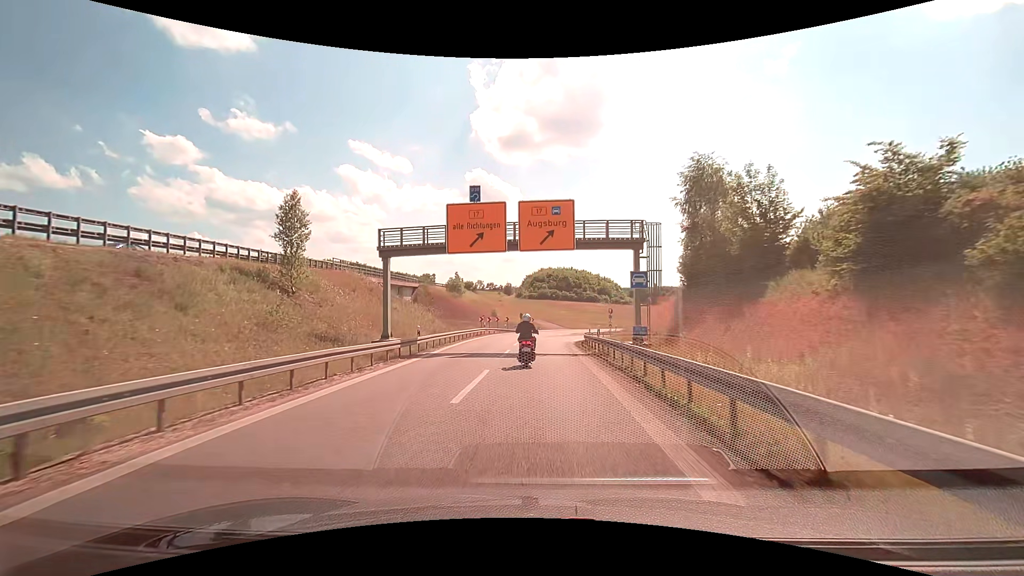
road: motorway_link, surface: asphalt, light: Day
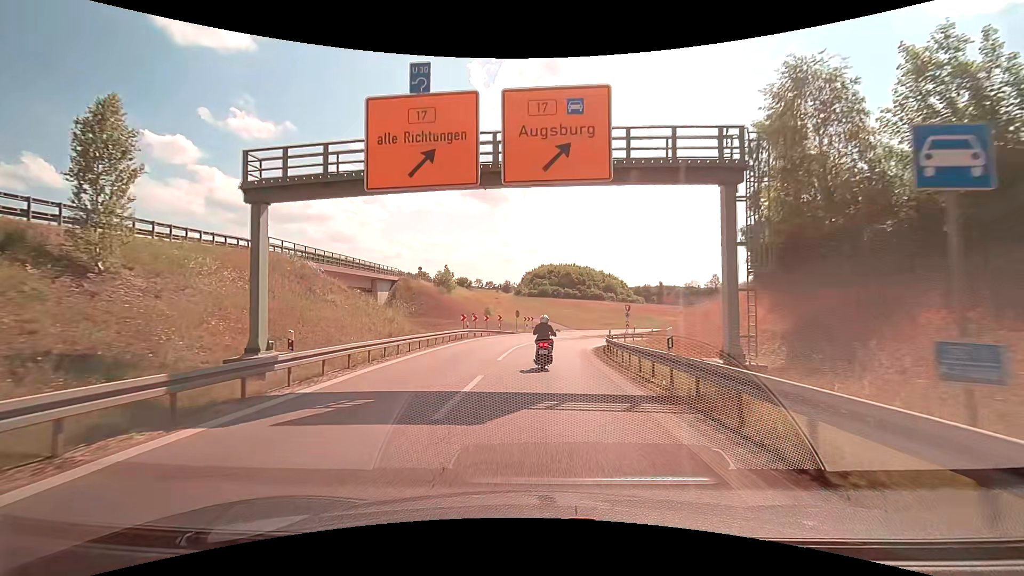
(0.0, +13.1) m; 0°
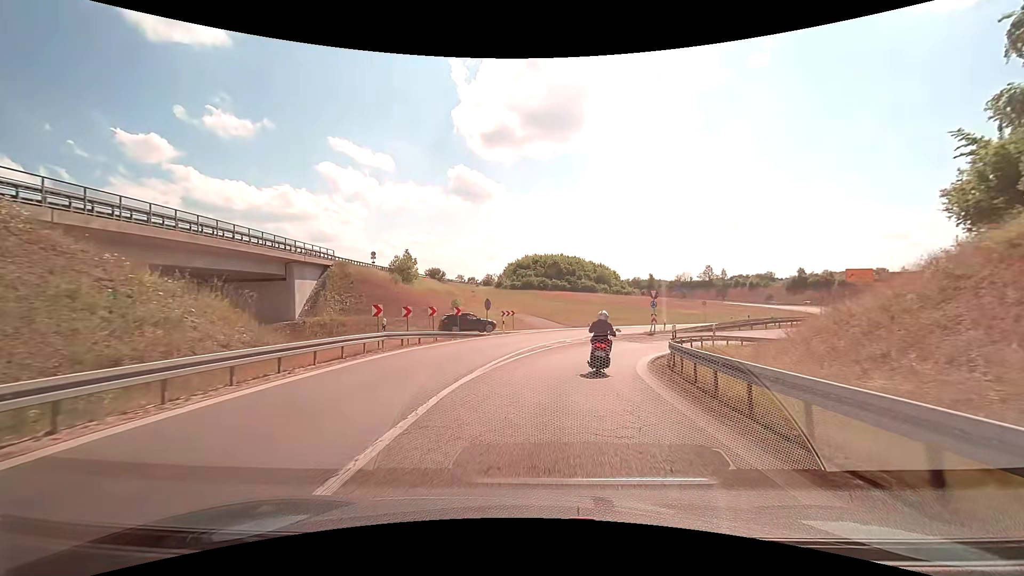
(0.0, +18.9) m; +1°
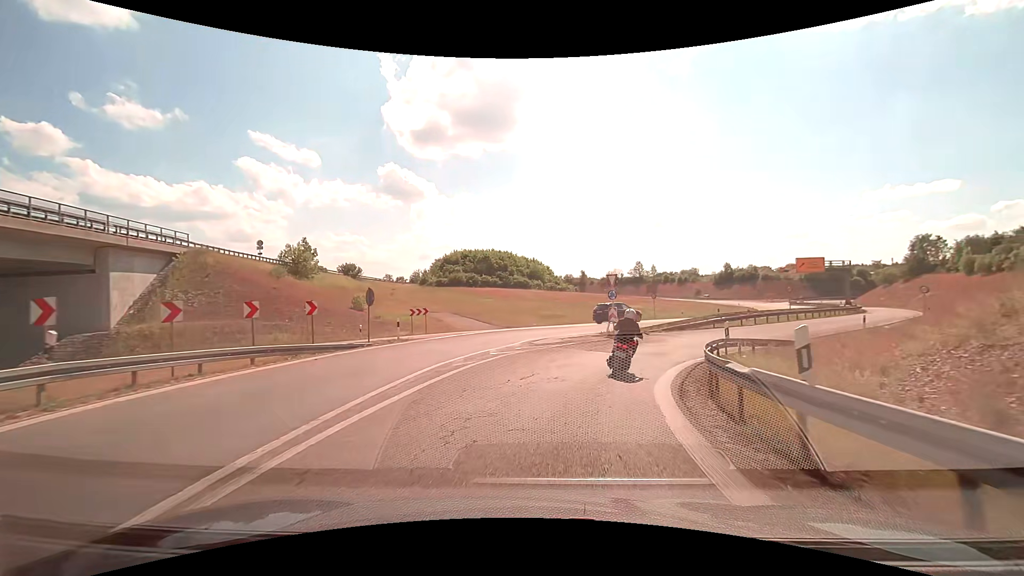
(+0.7, +11.2) m; +8°
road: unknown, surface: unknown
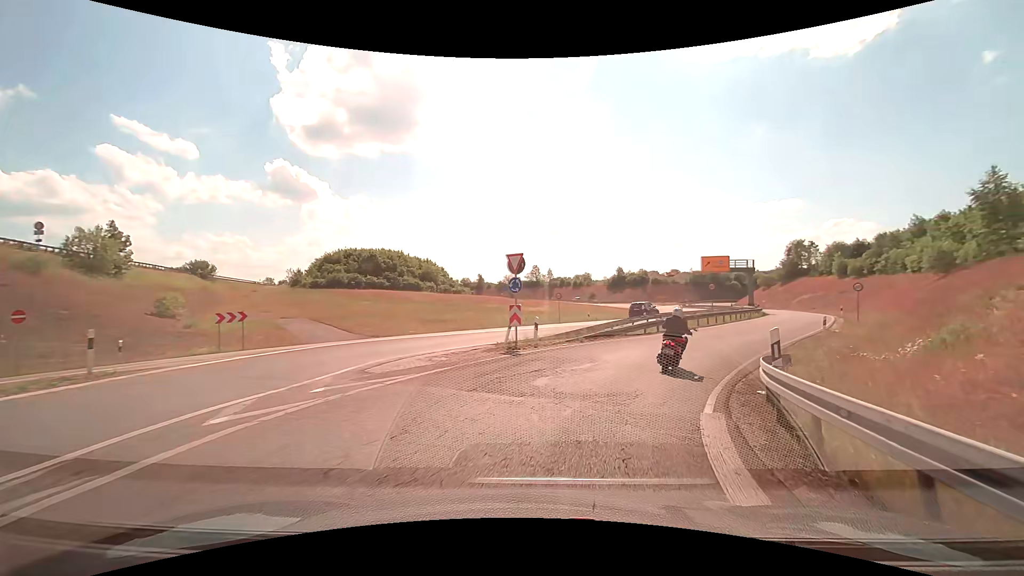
(+0.8, +10.2) m; +11°
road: trunk_link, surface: asphalt
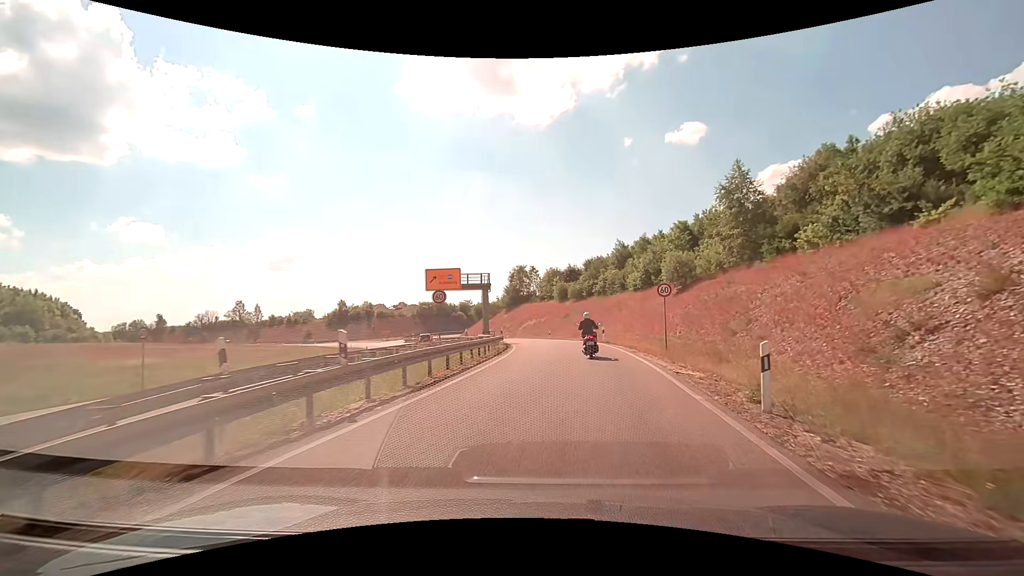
(+6.0, +20.4) m; +30°
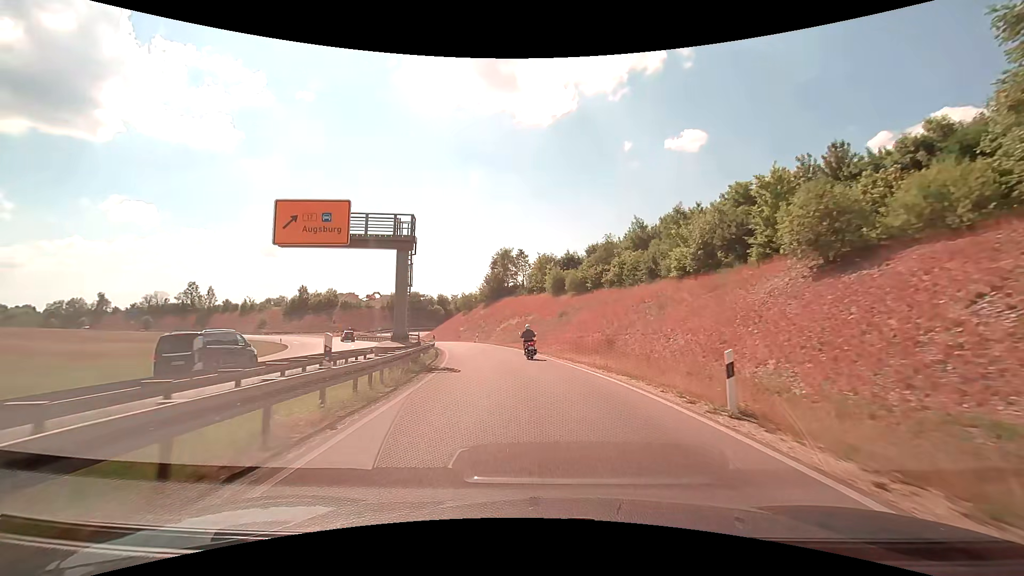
(+1.4, +25.0) m; +2°
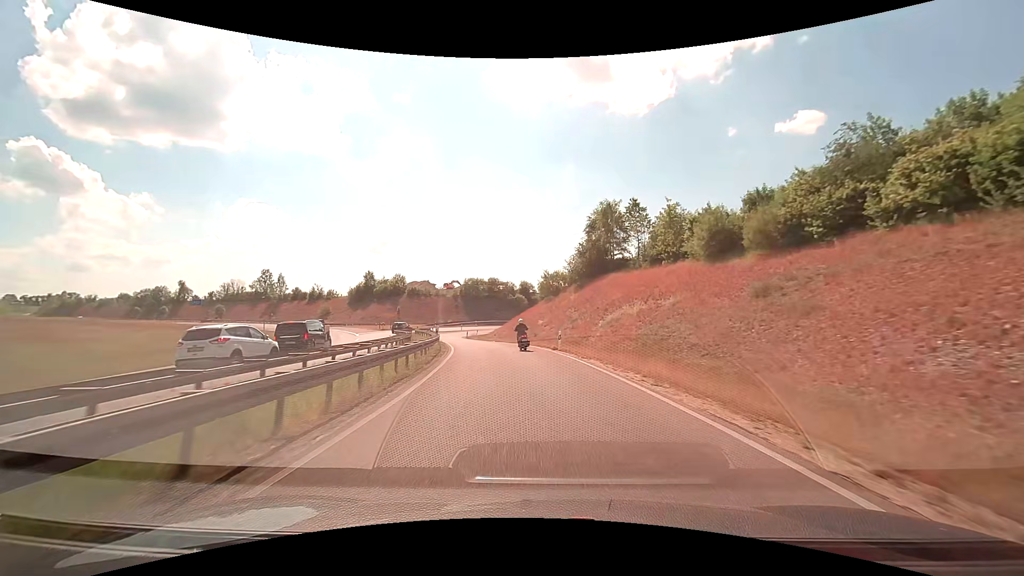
(-2.5, +30.6) m; -10°
(0, +10) (-1, +20) (-3, +30) (-5, +40) (-7, +49) (-10, +59) (-12, +69) (-13, +79) (-10, +88) (-5, +97) m
